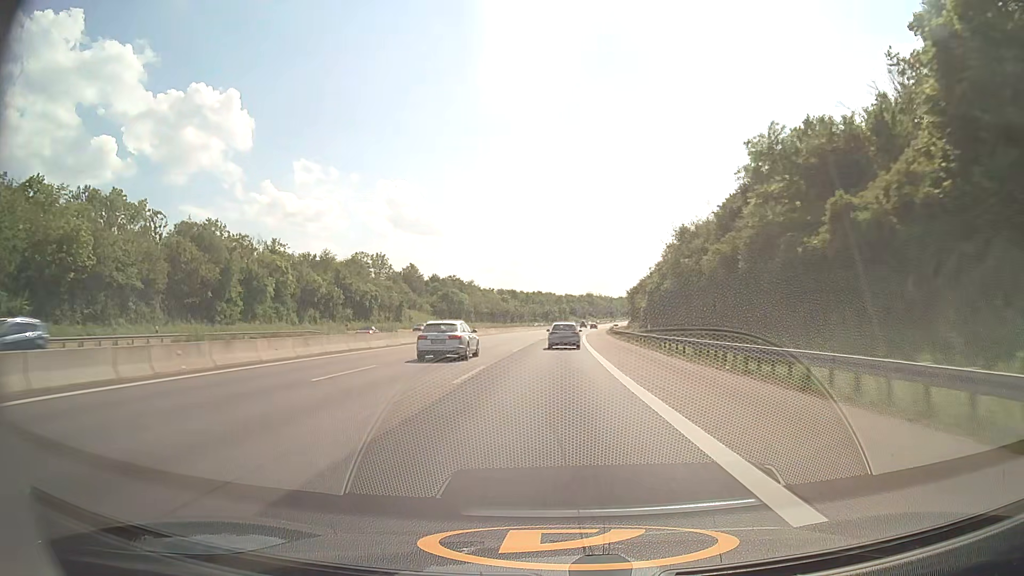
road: motorway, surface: asphalt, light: Day
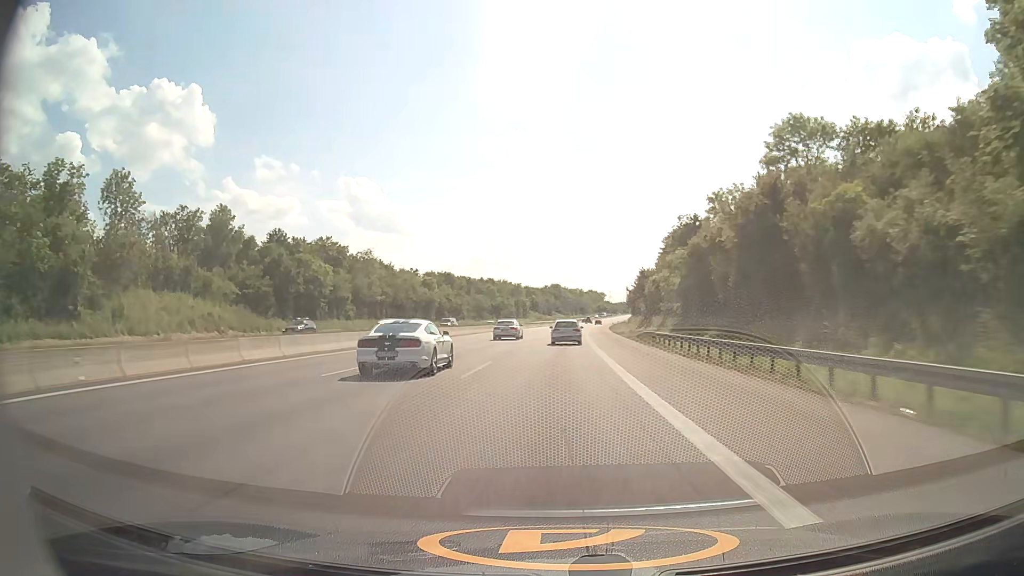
(+2.8, +88.5) m; +3°
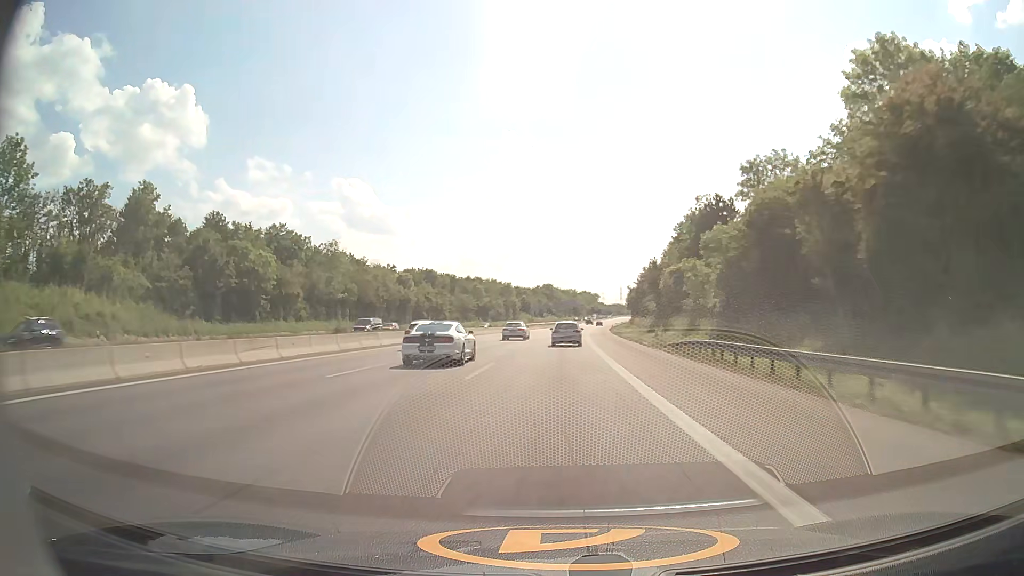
(+0.1, +17.8) m; +1°
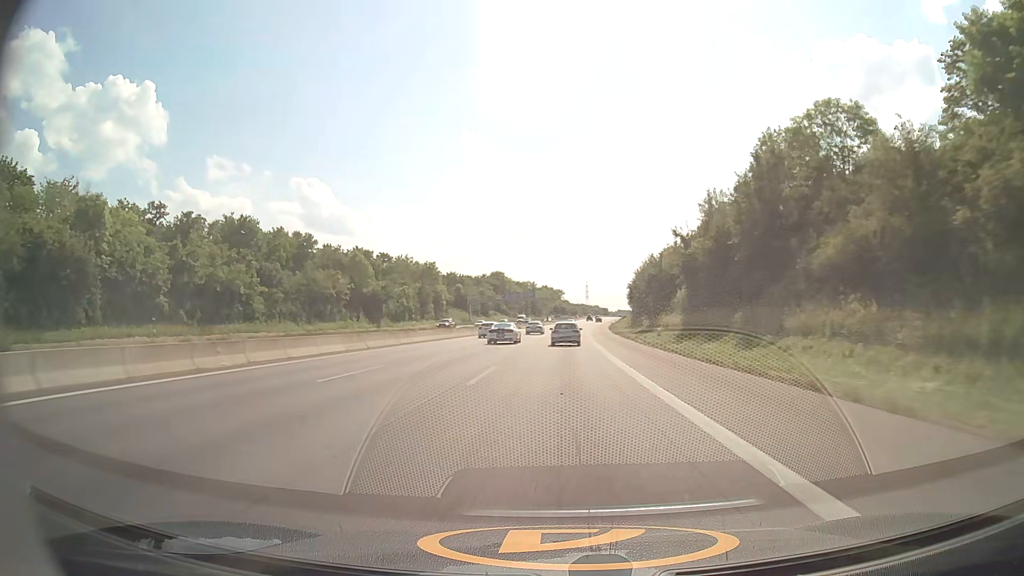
(+2.8, +90.6) m; +3°
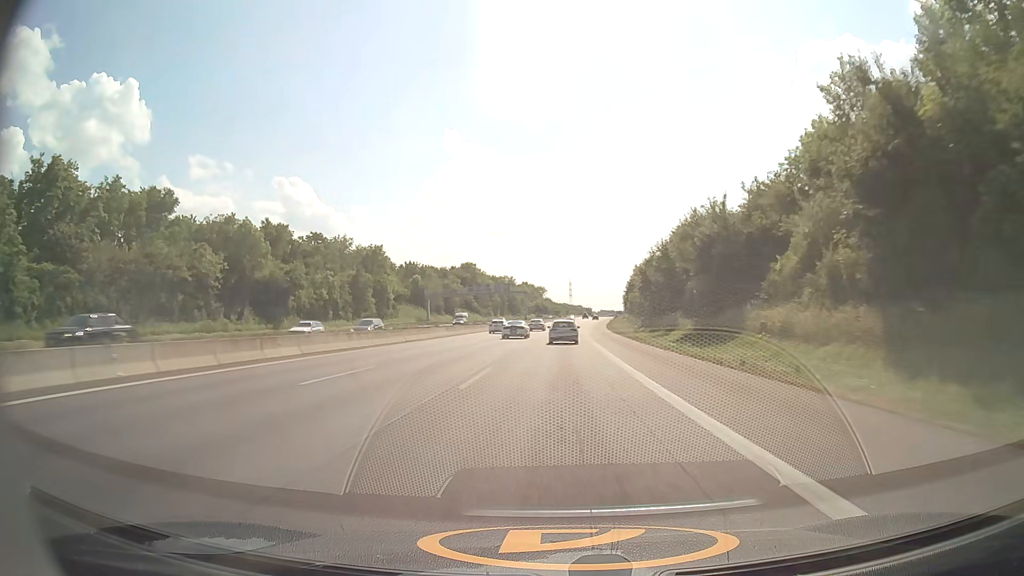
(+0.5, +36.9) m; +2°
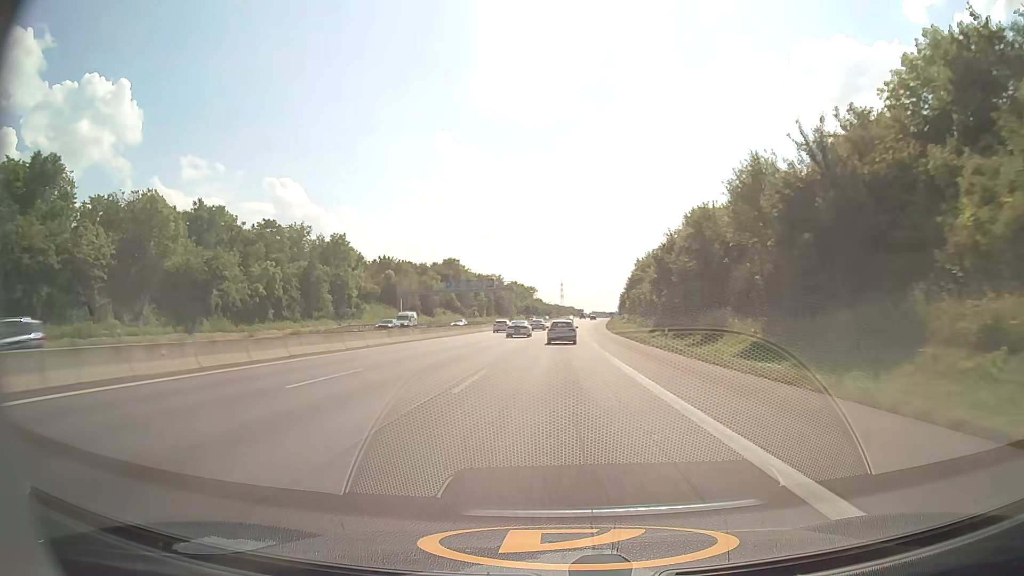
(+0.1, +18.6) m; +1°
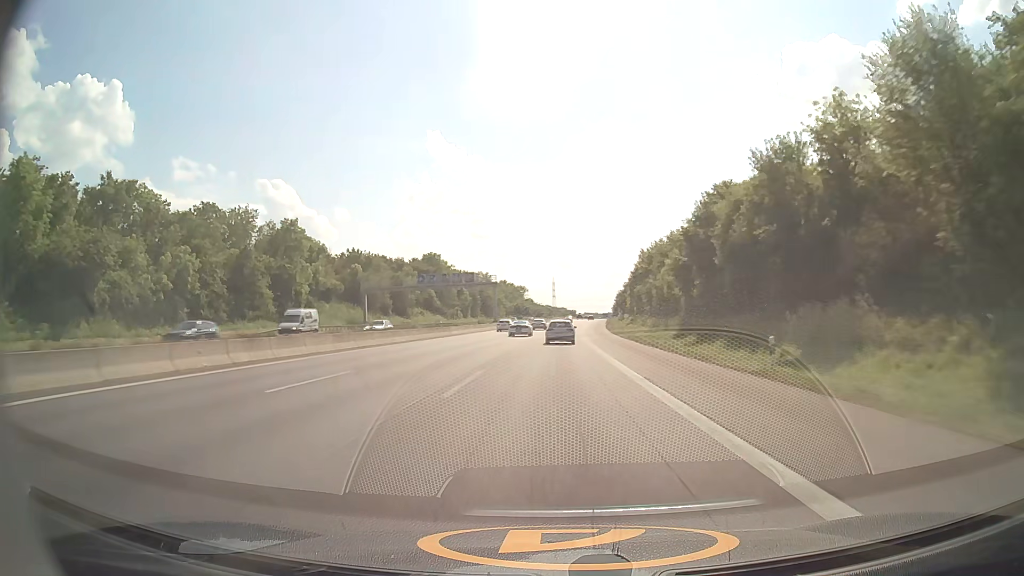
(+0.2, +18.7) m; +1°
